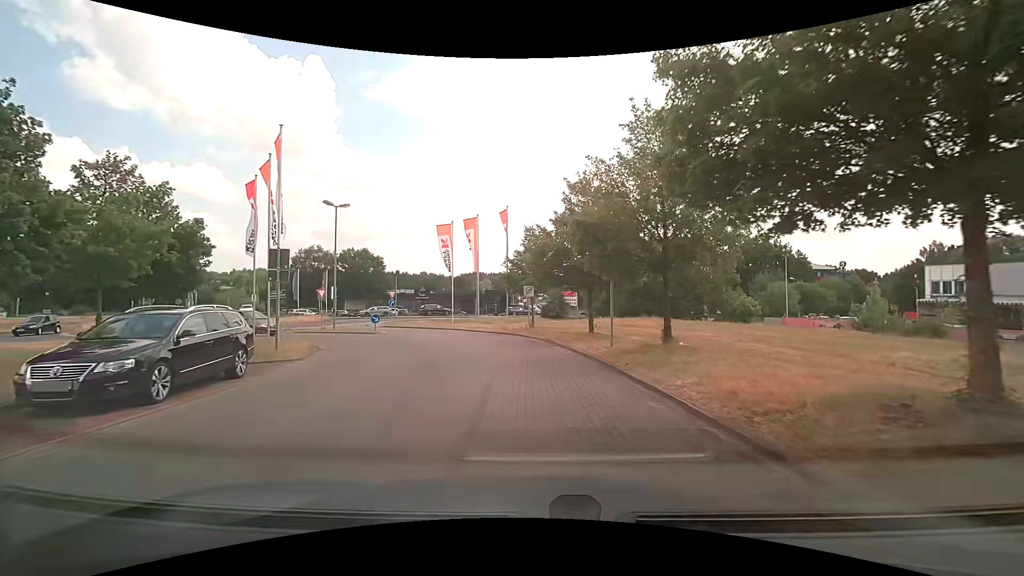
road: service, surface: asphalt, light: Day
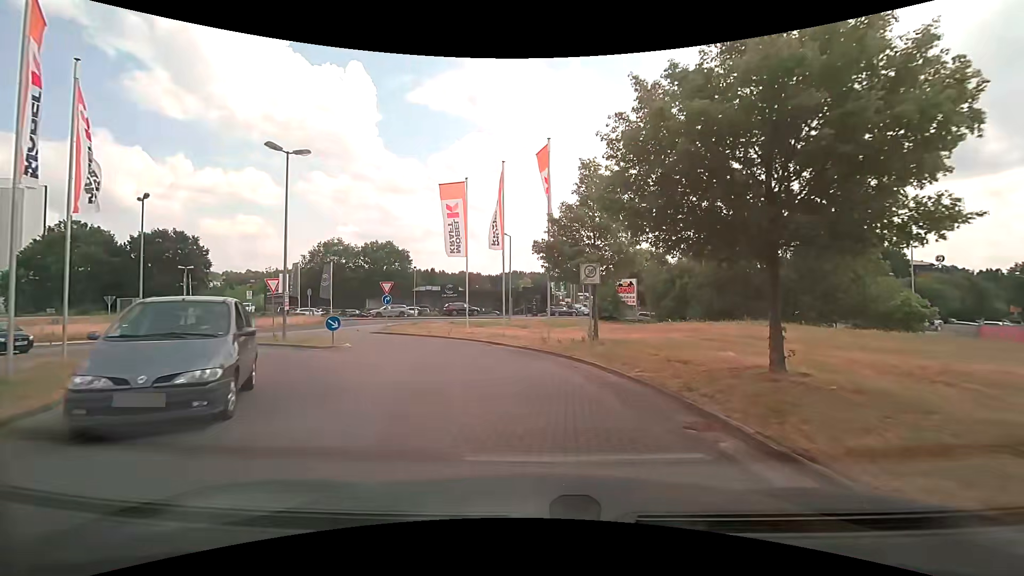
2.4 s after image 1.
(-0.4, +12.9) m; -4°
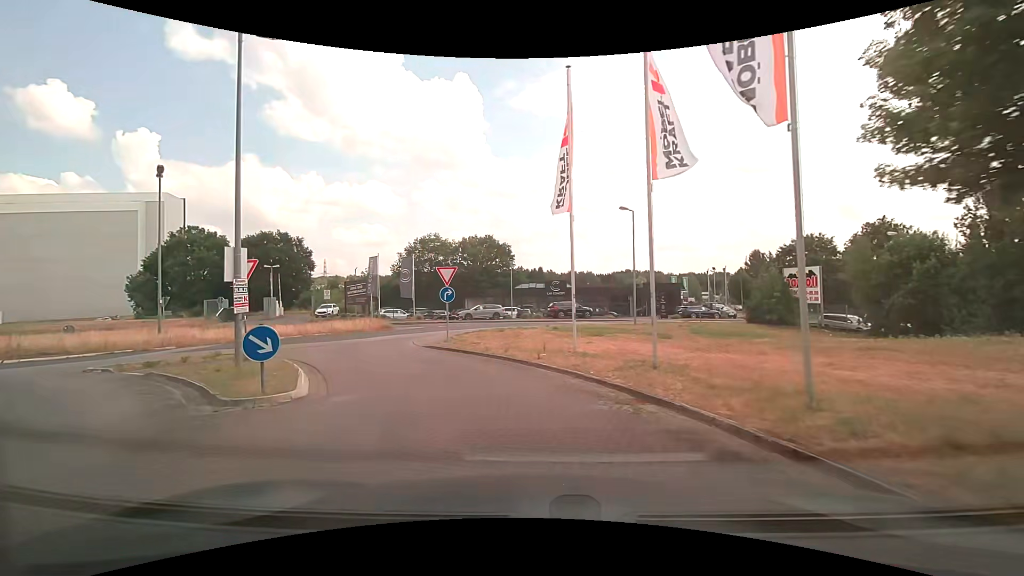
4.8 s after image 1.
(-1.0, +12.1) m; -13°
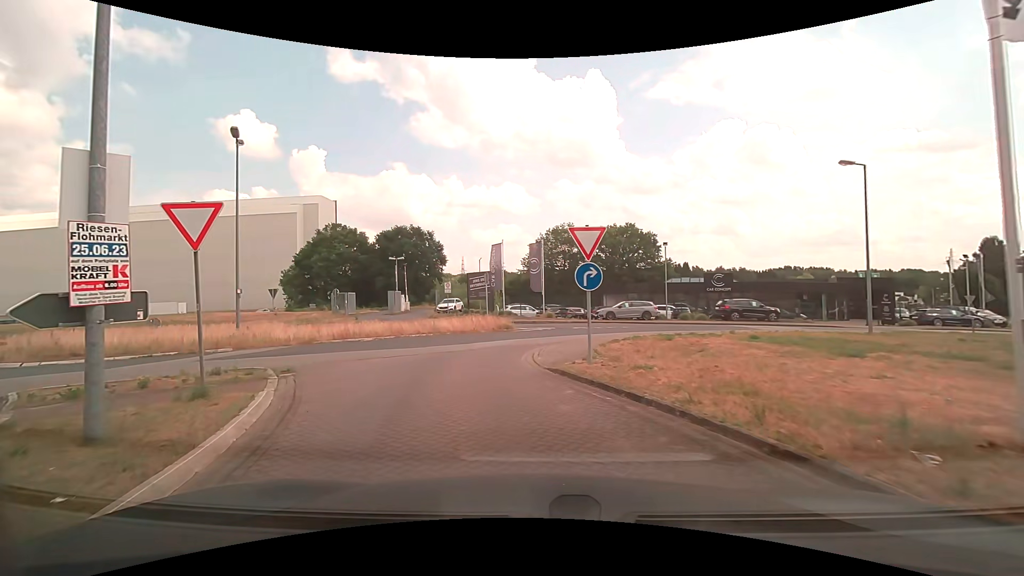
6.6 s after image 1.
(-1.1, +8.6) m; -15°
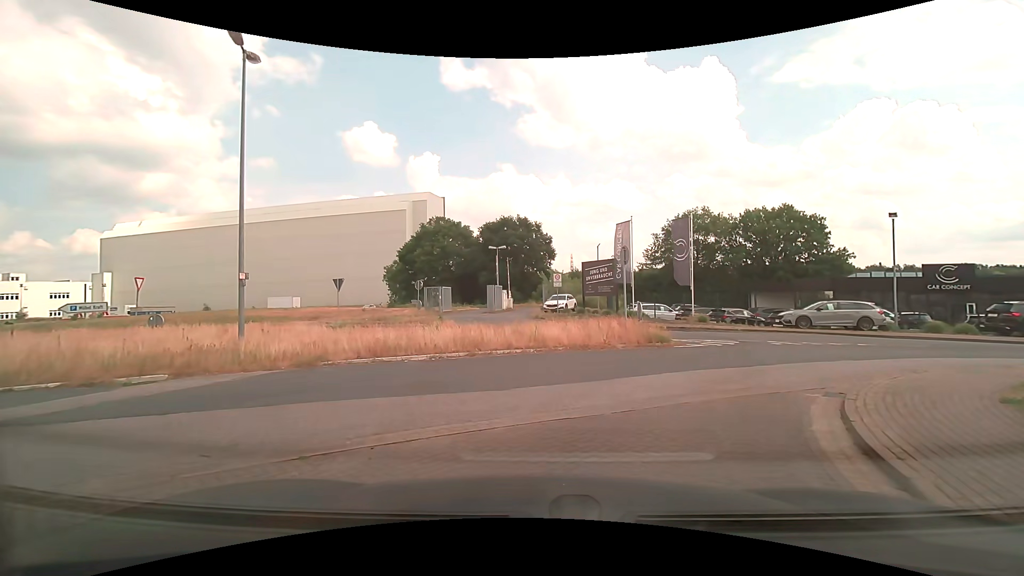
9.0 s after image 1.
(-1.3, +9.8) m; -13°
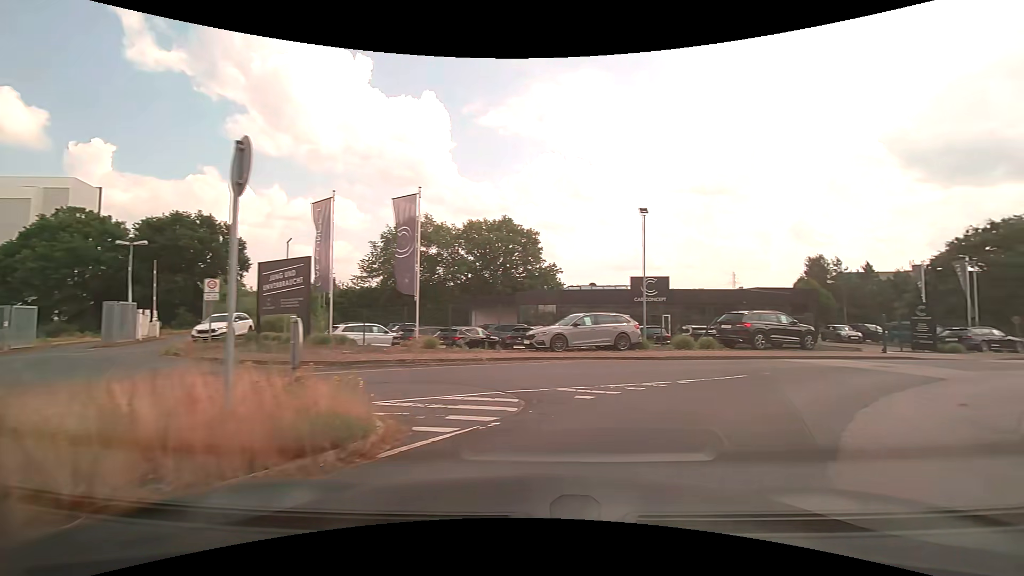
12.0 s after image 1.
(+2.0, +10.6) m; +31°
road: residential
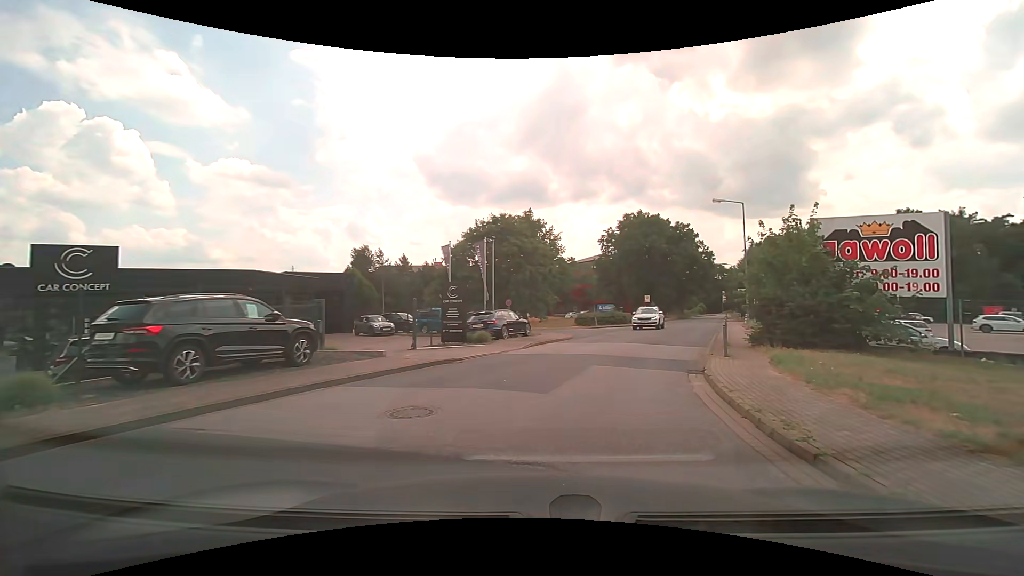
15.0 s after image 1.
(+6.1, +11.5) m; +48°
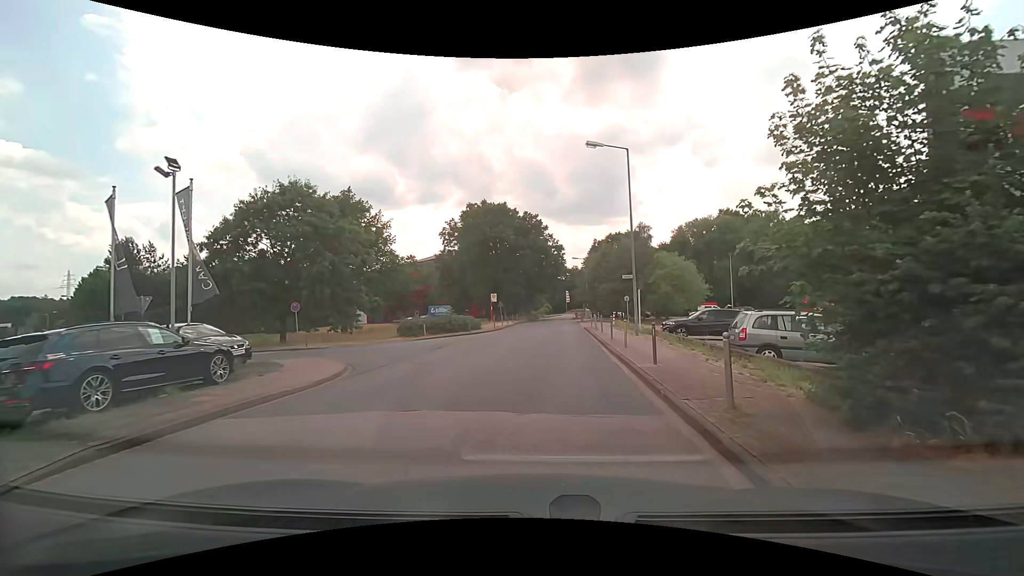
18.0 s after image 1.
(+2.6, +13.8) m; +17°
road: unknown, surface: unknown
(0, +10) (0, +20) (-7, +27) (-17, +30) (-26, +33) (-35, +38) (-42, +45) (-50, +51) (-57, +58) (-64, +65) m
